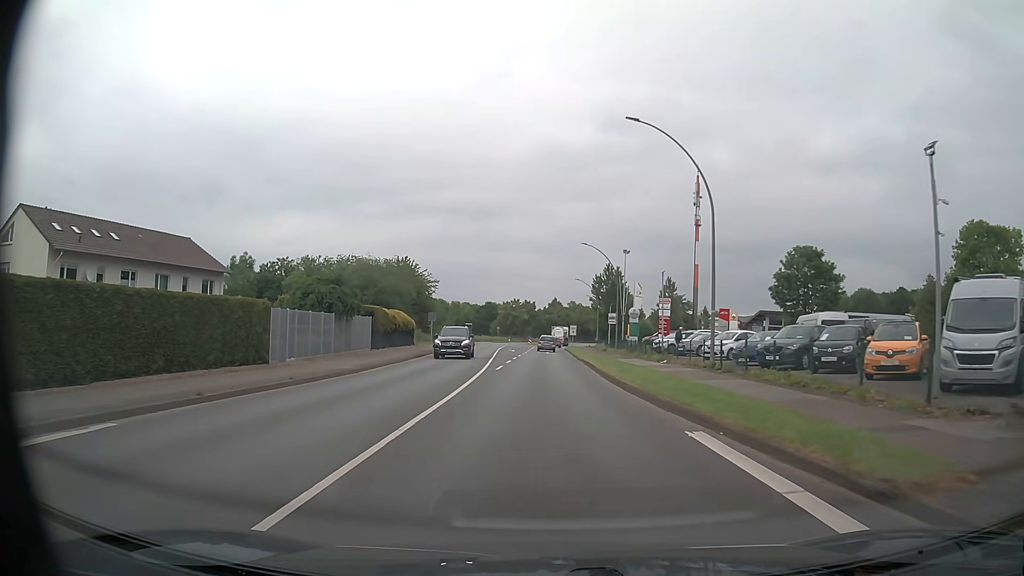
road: primary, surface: asphalt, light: Day
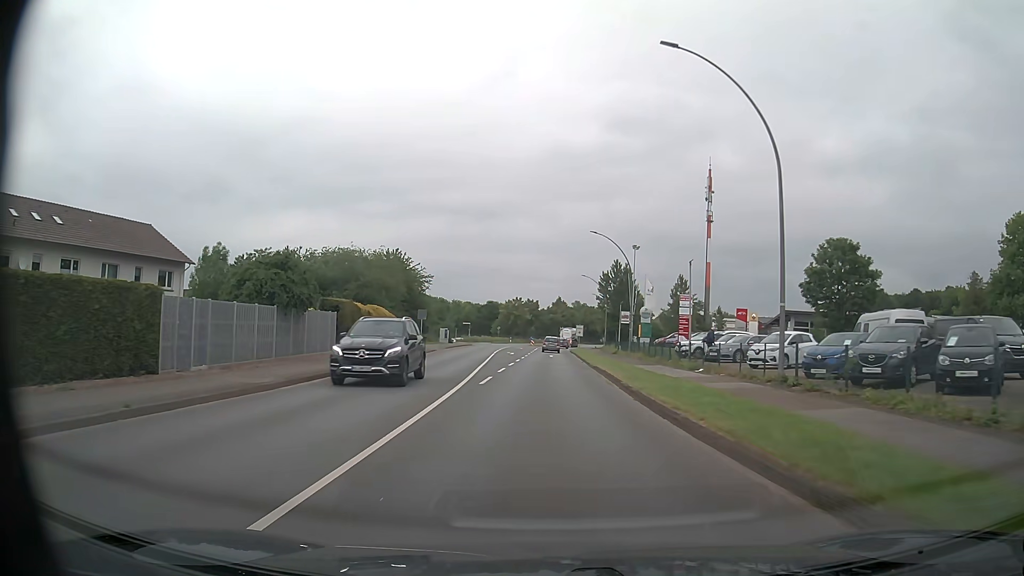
(0.0, +7.6) m; 0°
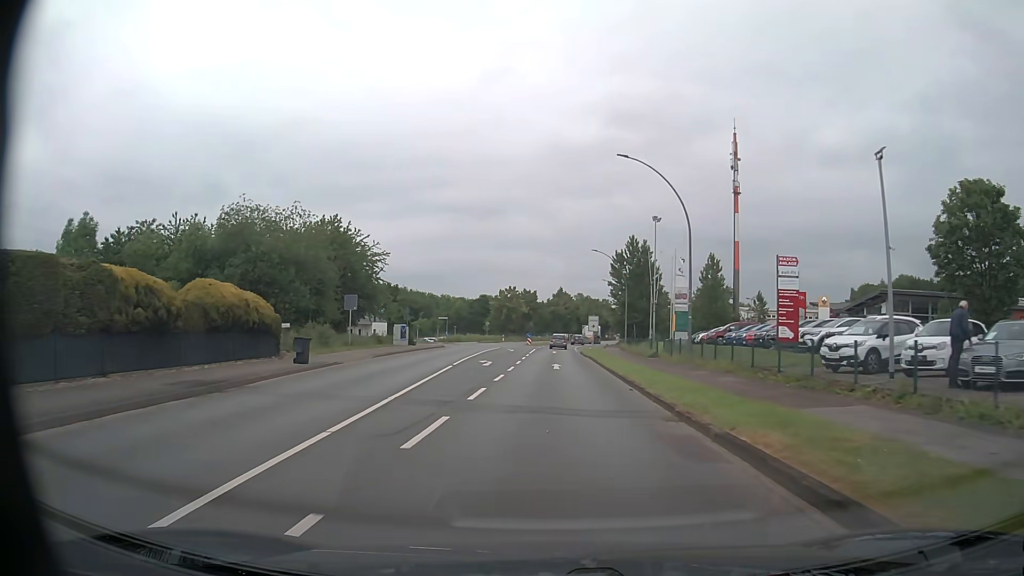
(-0.1, +22.8) m; 0°
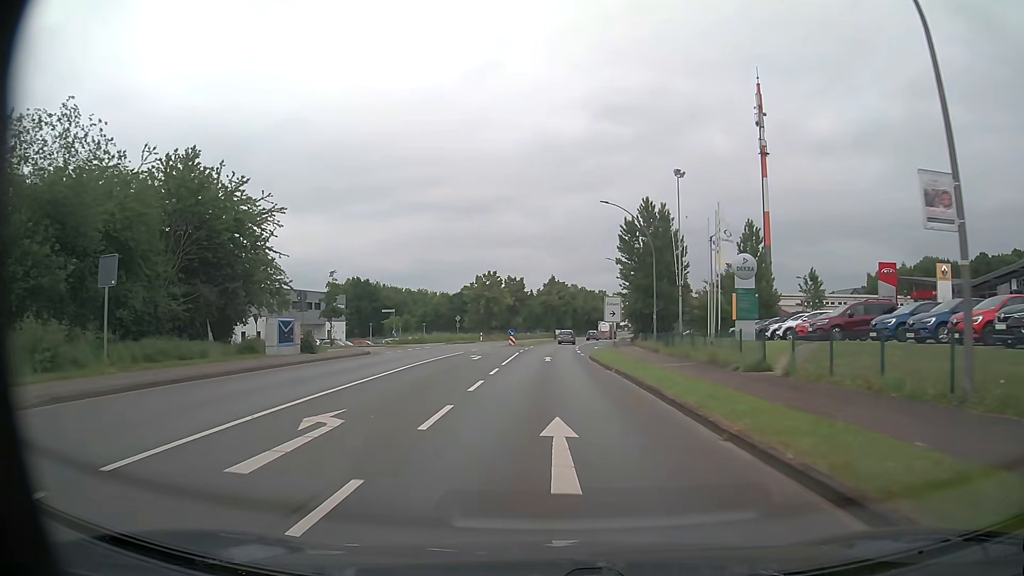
(+0.1, +22.8) m; +1°
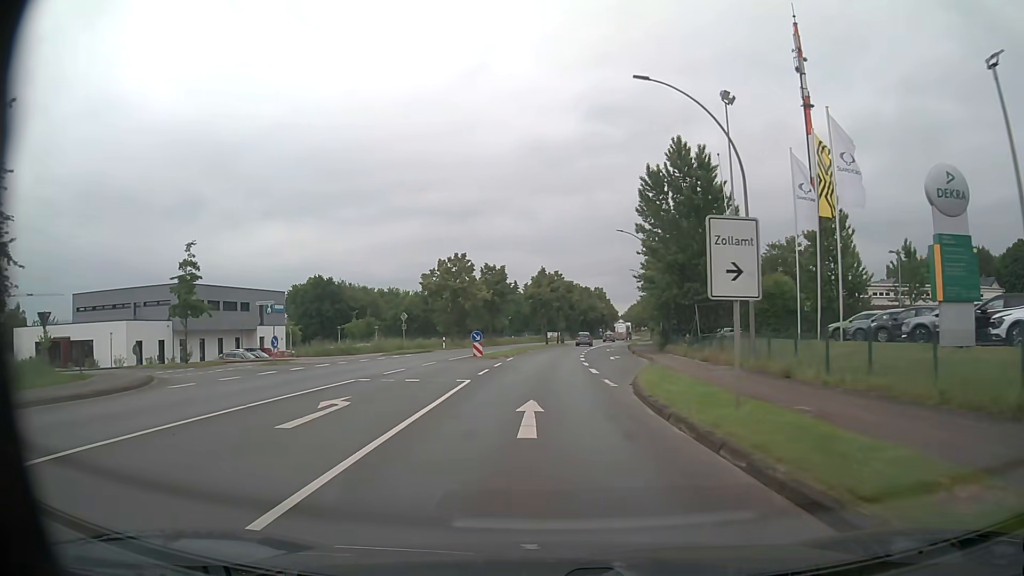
(+0.1, +22.9) m; 0°
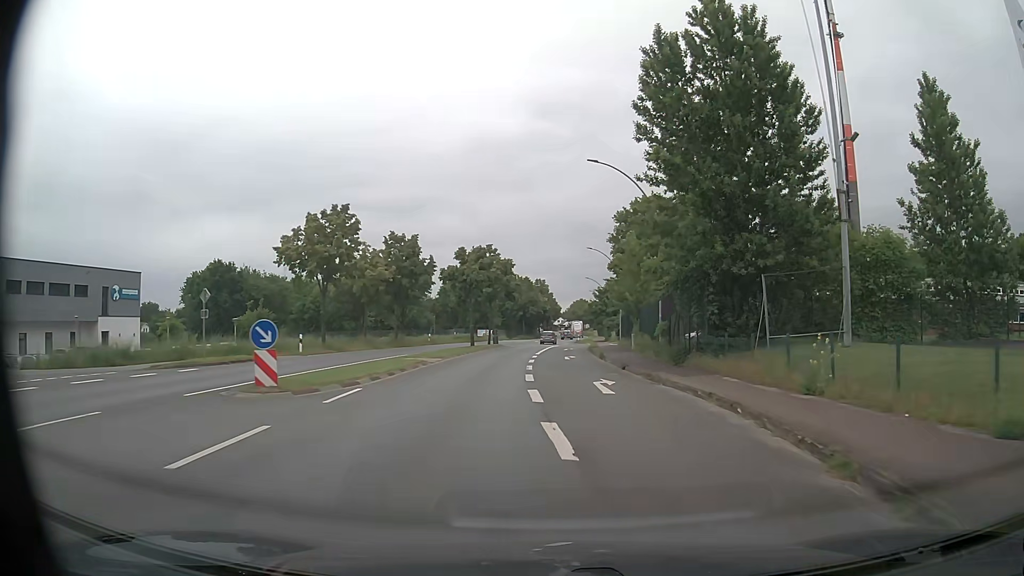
(+0.7, +22.9) m; +6°
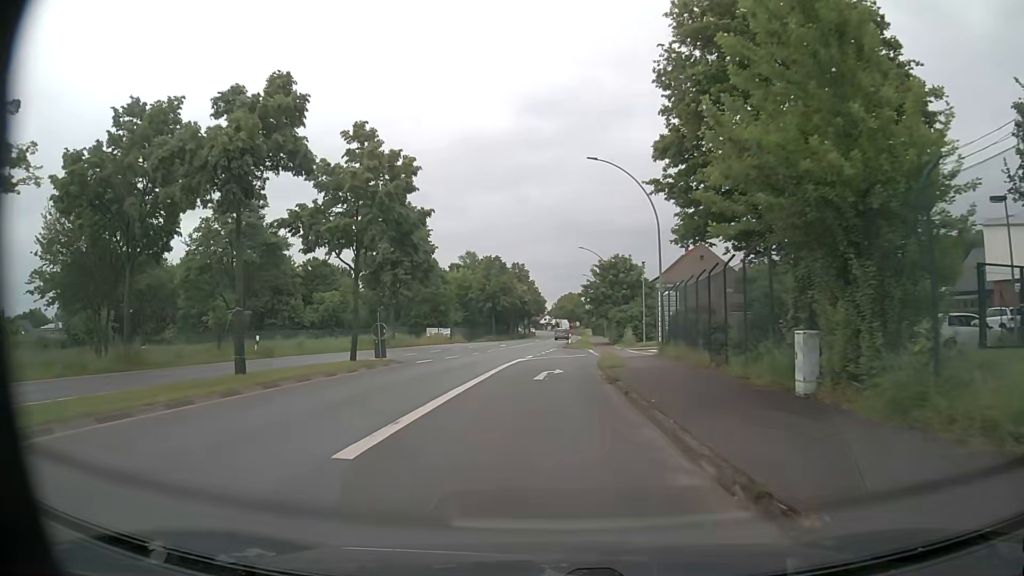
(+1.2, +36.0) m; 0°
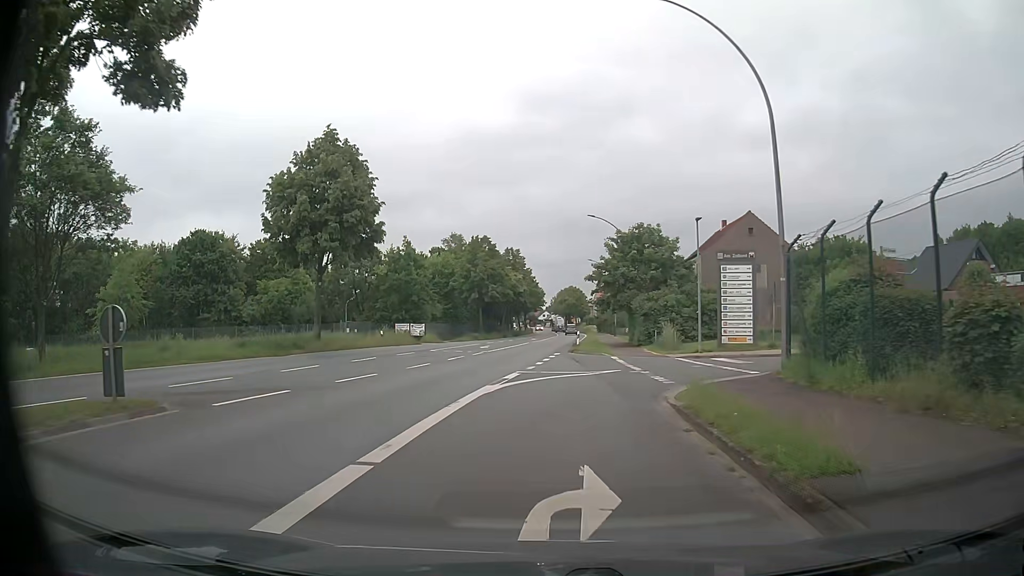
(+0.1, +17.4) m; +1°
